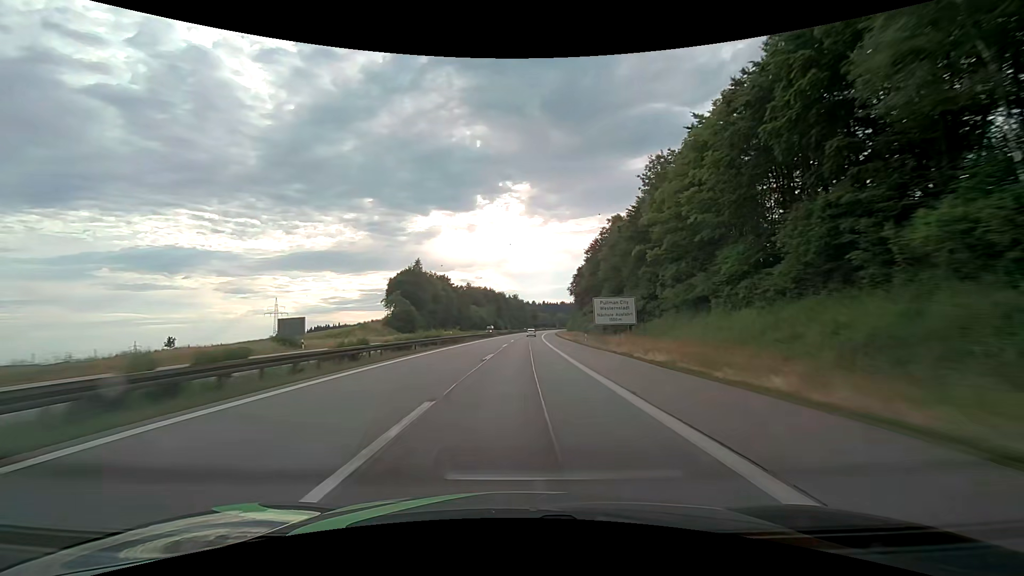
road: motorway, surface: asphalt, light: Day
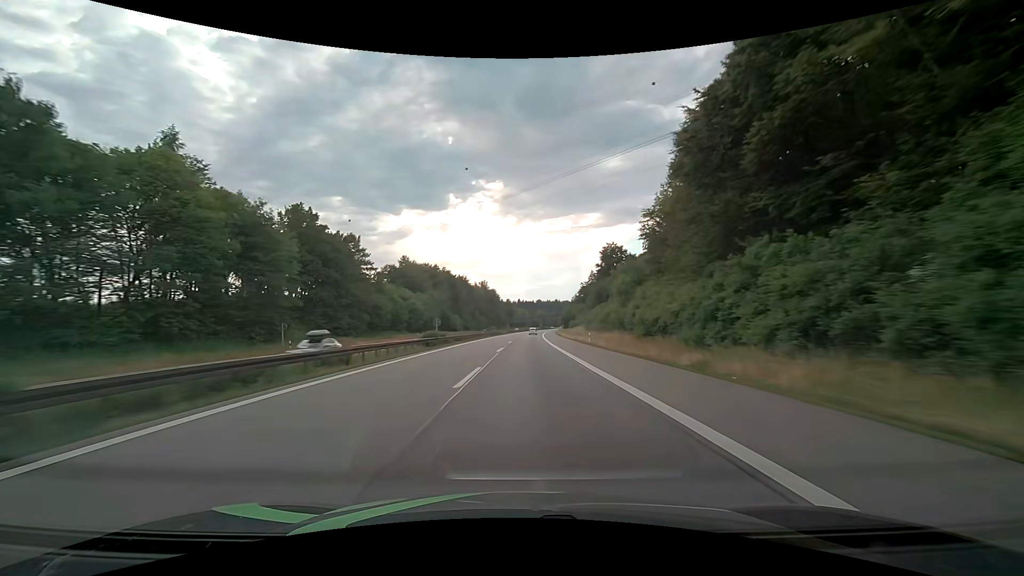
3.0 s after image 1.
(+2.2, +101.5) m; +3°
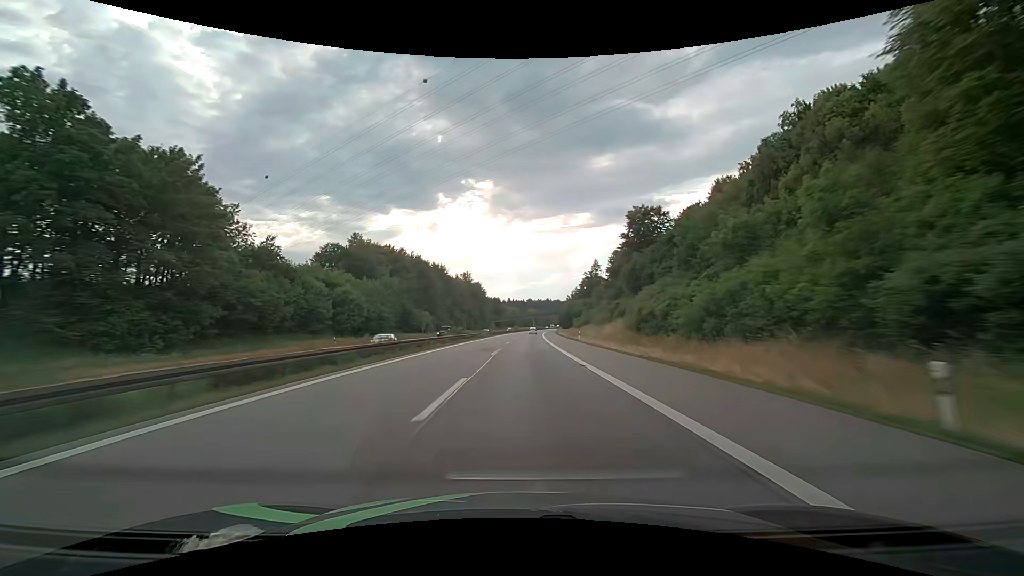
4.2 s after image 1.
(+0.5, +40.2) m; +1°
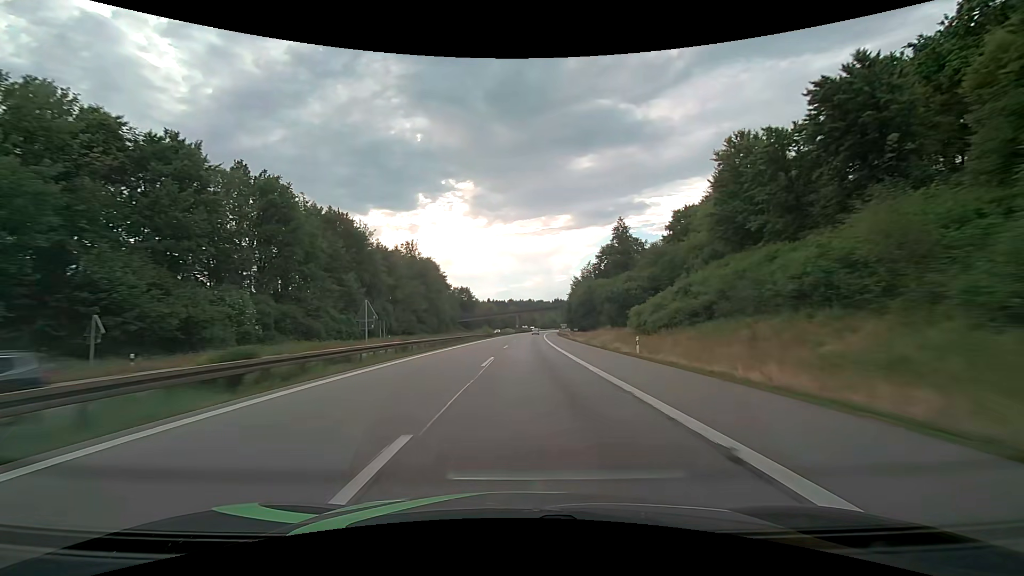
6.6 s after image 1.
(+1.6, +80.1) m; +2°
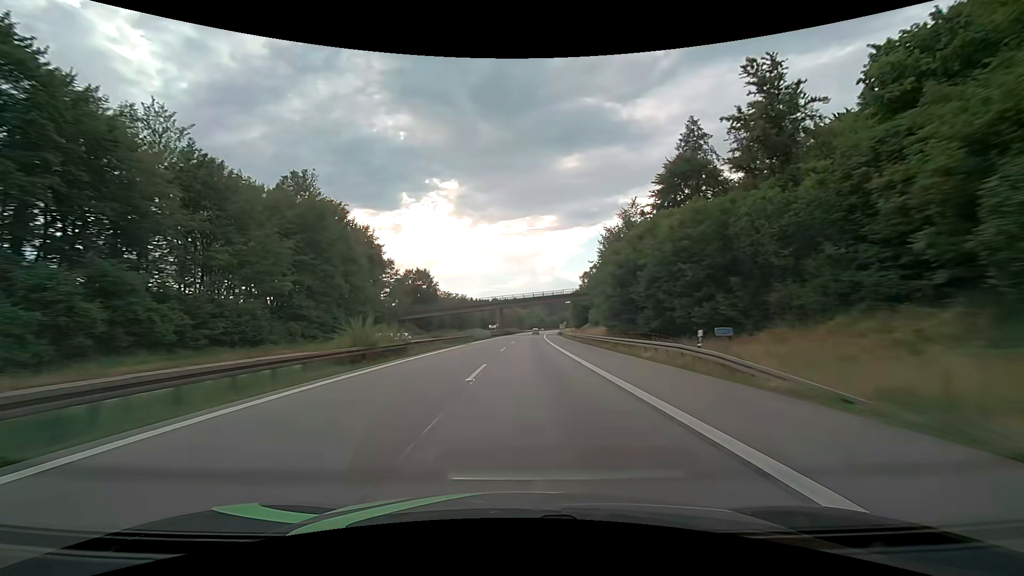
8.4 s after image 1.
(+1.0, +59.8) m; +2°
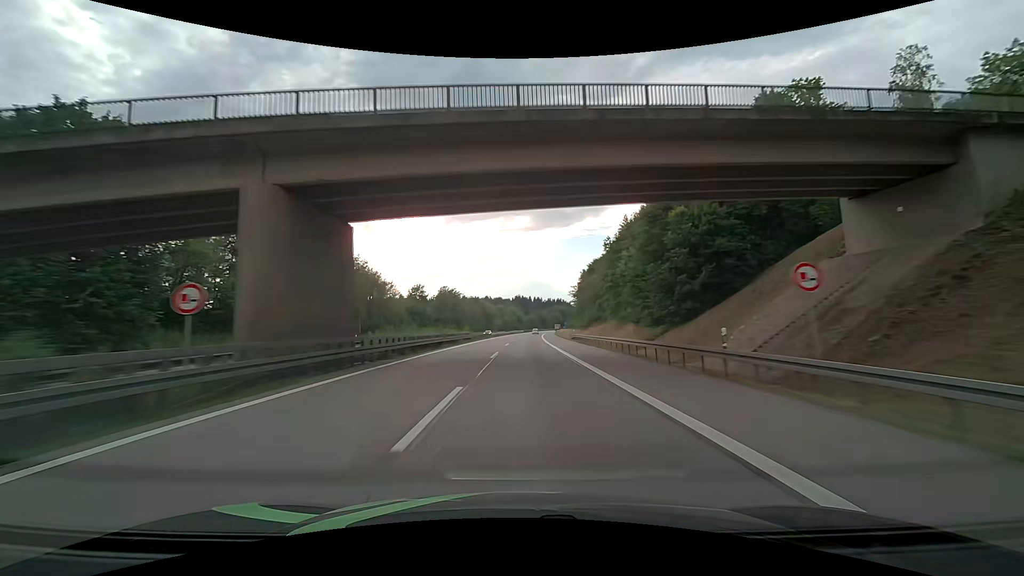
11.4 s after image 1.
(+2.8, +98.8) m; +3°
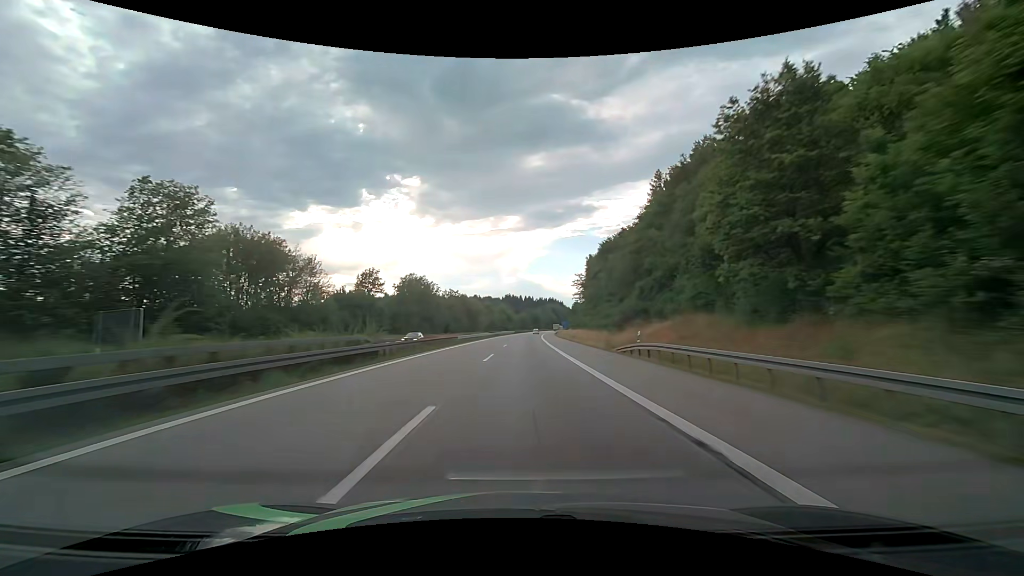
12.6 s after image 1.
(+0.7, +39.1) m; +1°
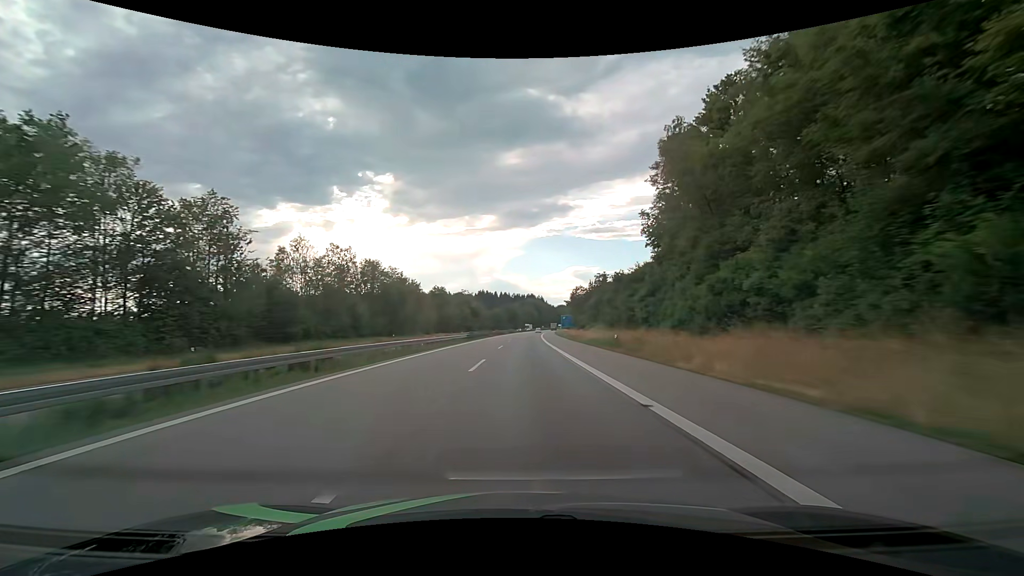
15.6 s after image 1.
(+2.3, +96.0) m; +3°
(0, +10) (0, +20) (0, +30) (0, +40) (+1, +50) (+1, +60) (+1, +70) (+2, +80) (+2, +90) (+3, +100) m
